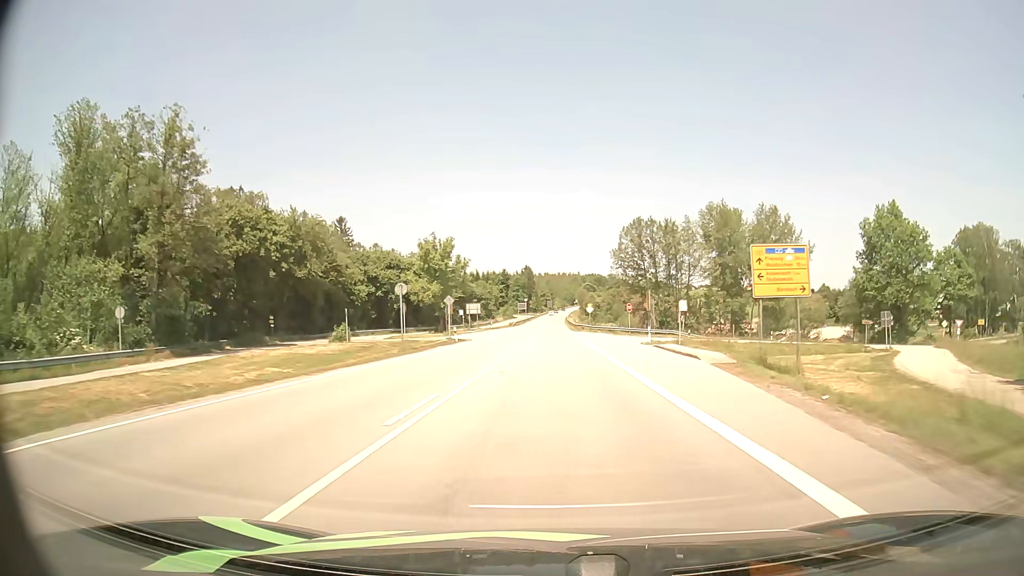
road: primary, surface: asphalt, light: Day
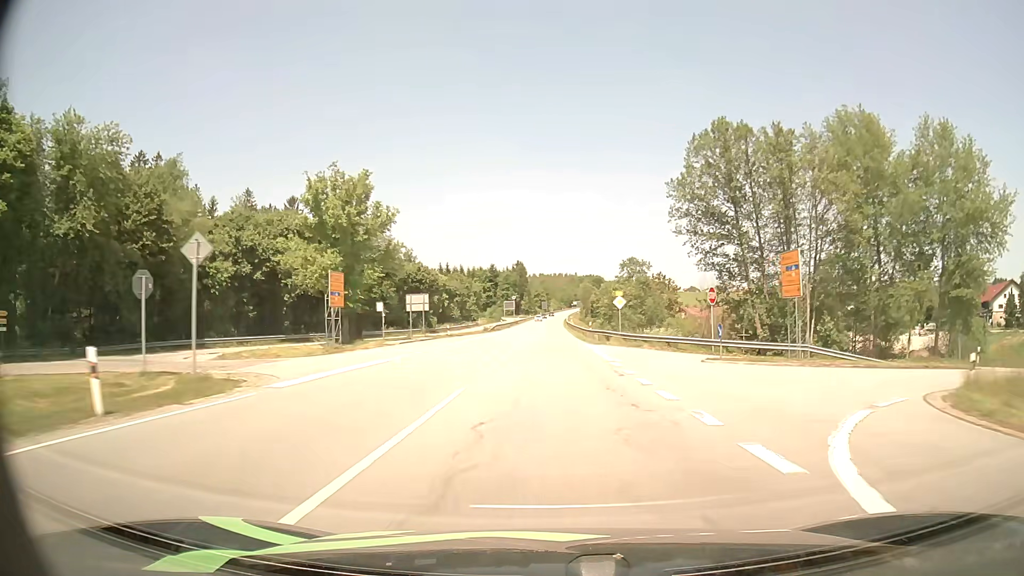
(+0.1, +38.9) m; 0°
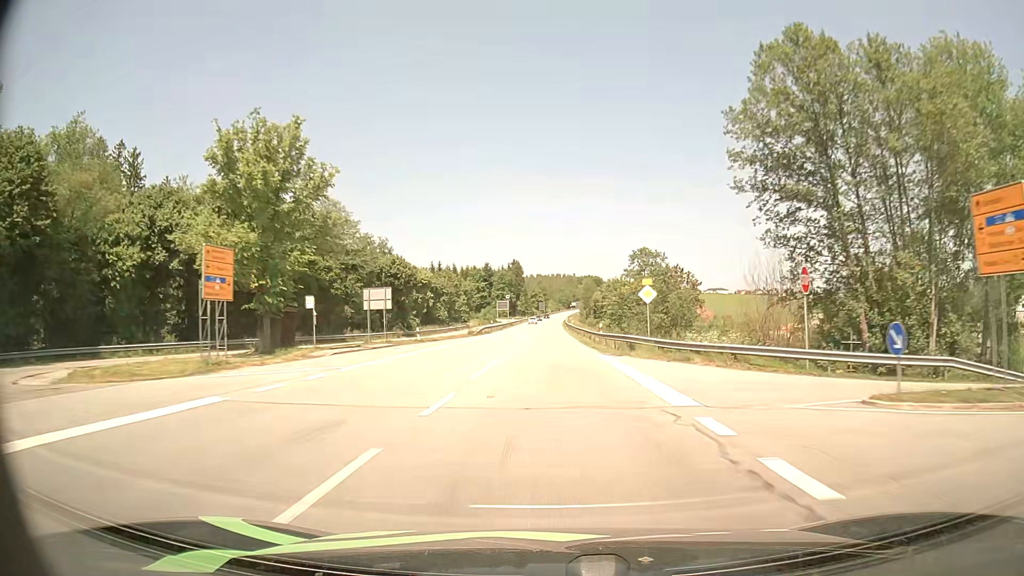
(0.0, +13.3) m; 0°
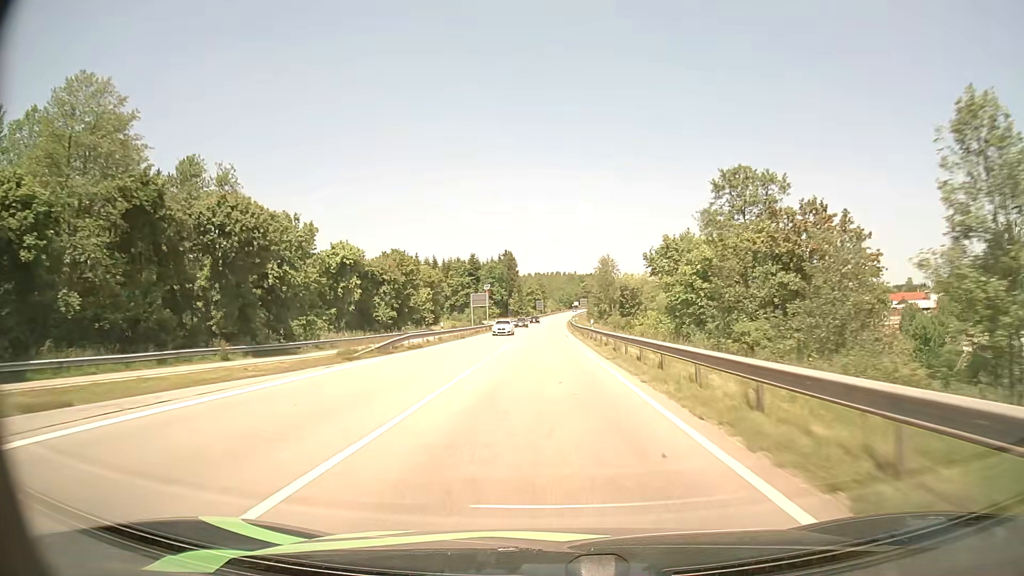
(+0.1, +40.7) m; 0°
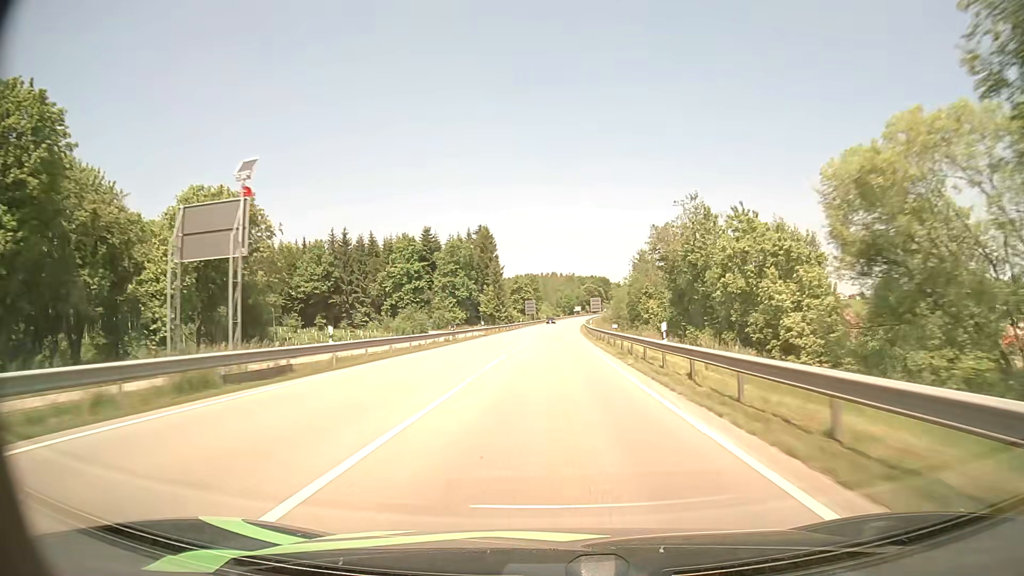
(-0.3, +70.6) m; 0°
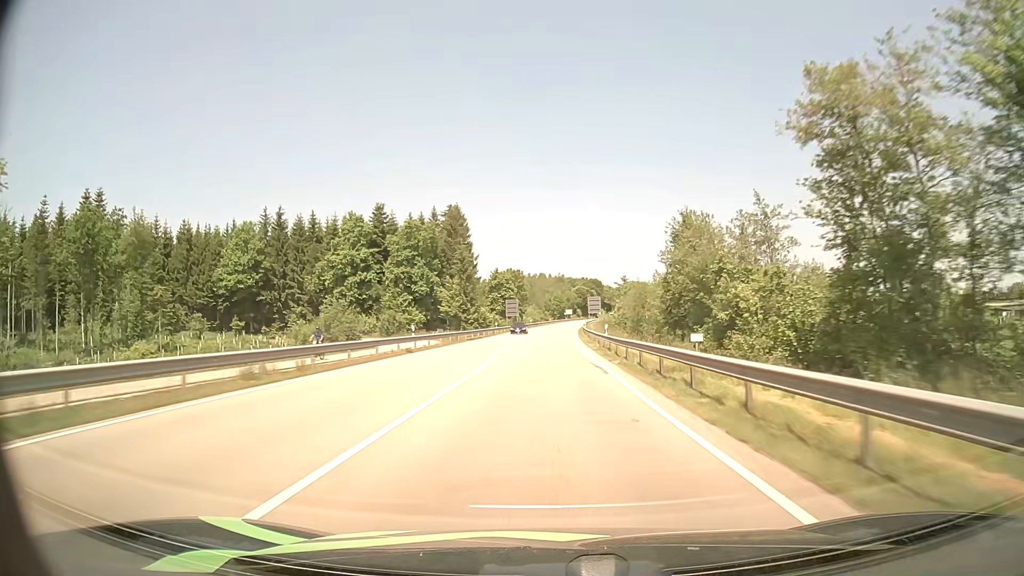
(+0.3, +29.5) m; +1°
(0, +10) (0, +20) (0, +30) (0, +40) (0, +50) (+1, +60) (+1, +70) (+1, +80) (+2, +90) (+2, +100) m
